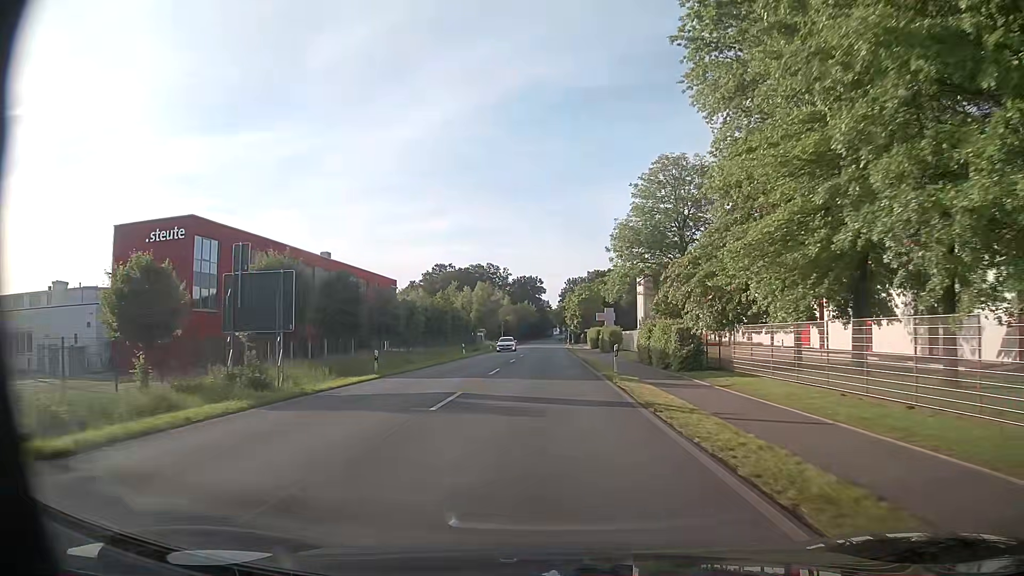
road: secondary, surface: asphalt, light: Day
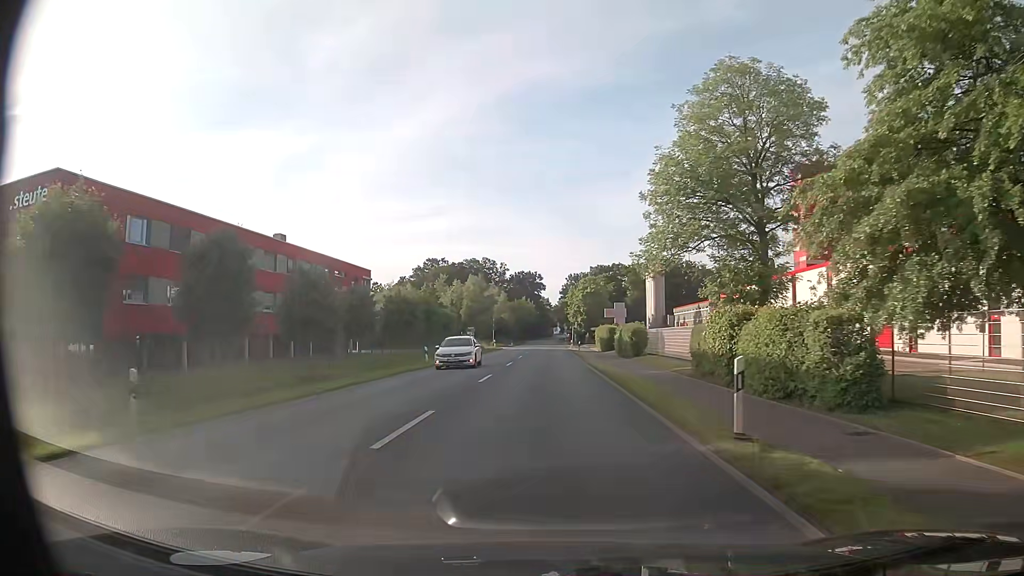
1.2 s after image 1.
(0.0, +16.5) m; 0°
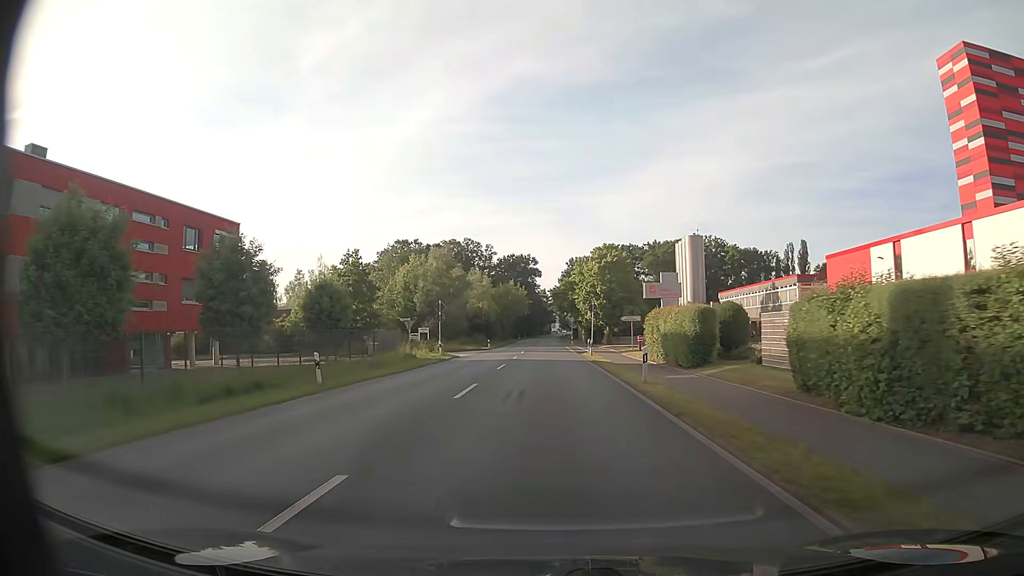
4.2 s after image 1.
(0.0, +41.6) m; 0°
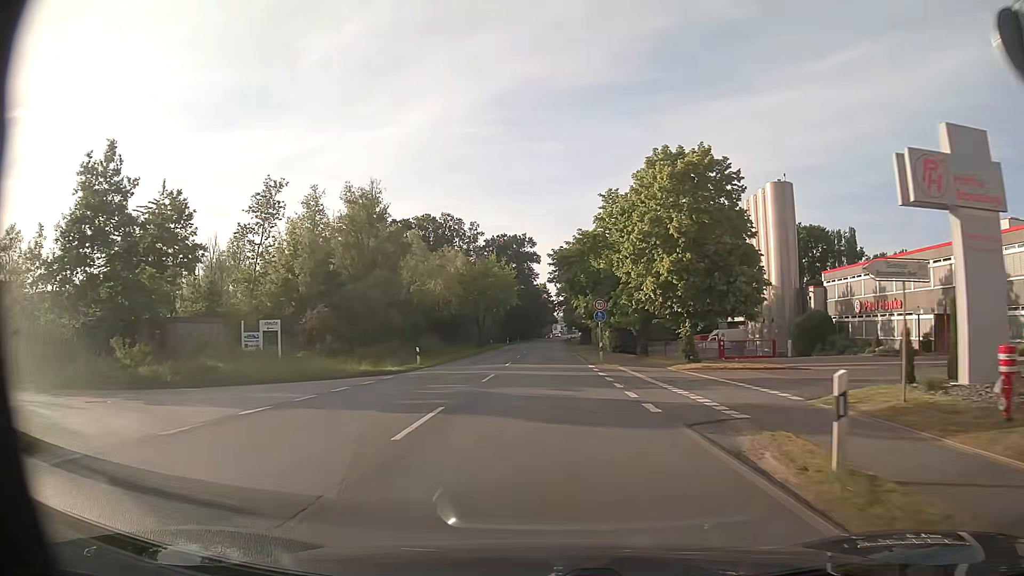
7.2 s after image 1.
(0.0, +41.5) m; 0°
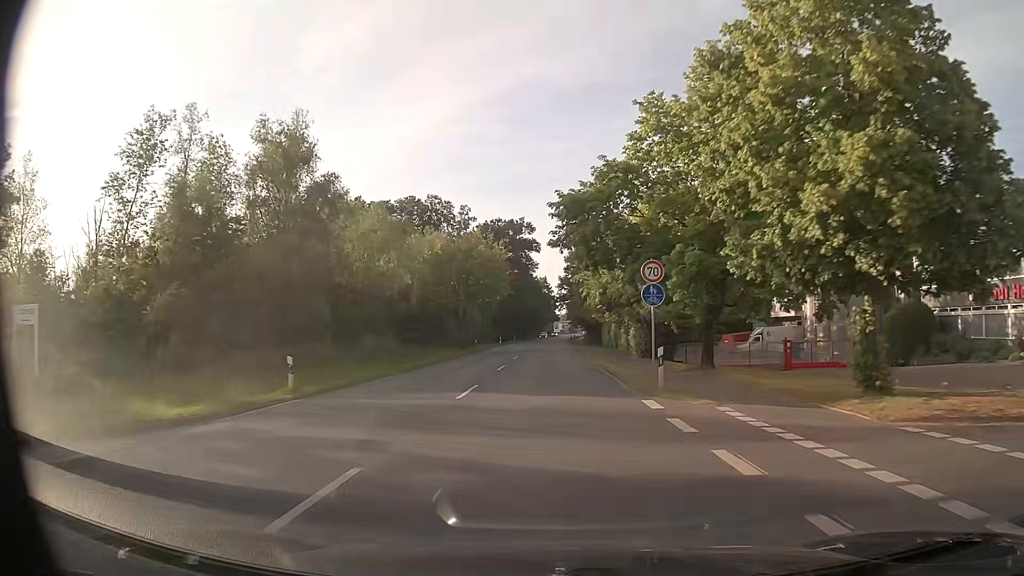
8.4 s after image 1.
(0.0, +18.0) m; 0°
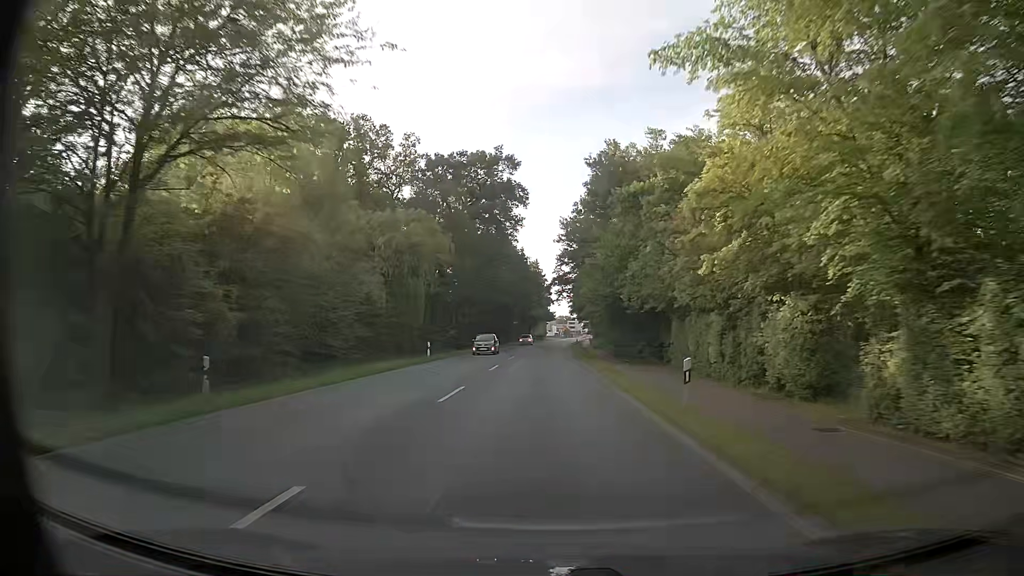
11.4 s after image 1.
(+0.3, +49.1) m; +1°
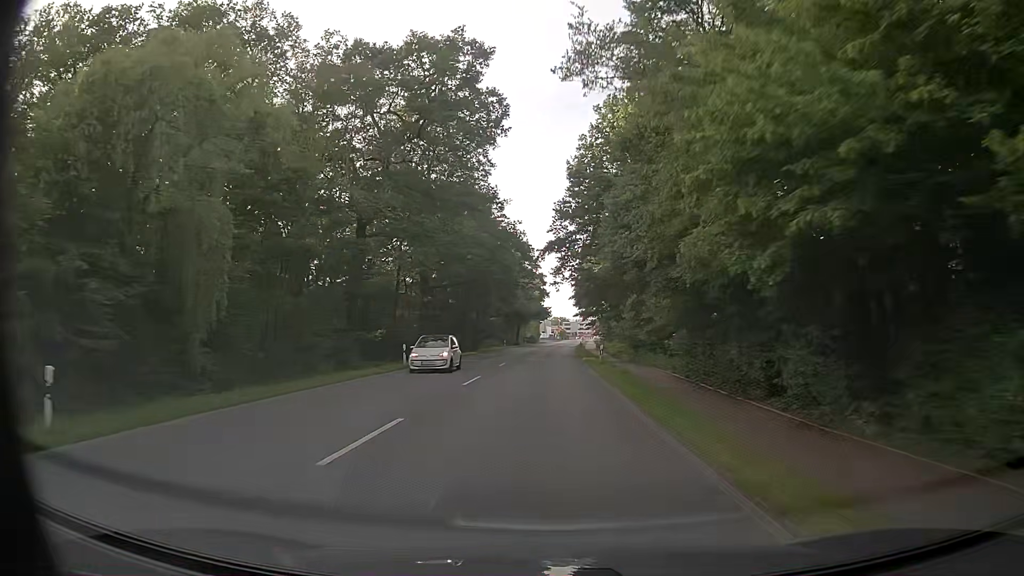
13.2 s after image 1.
(+0.1, +31.0) m; 0°
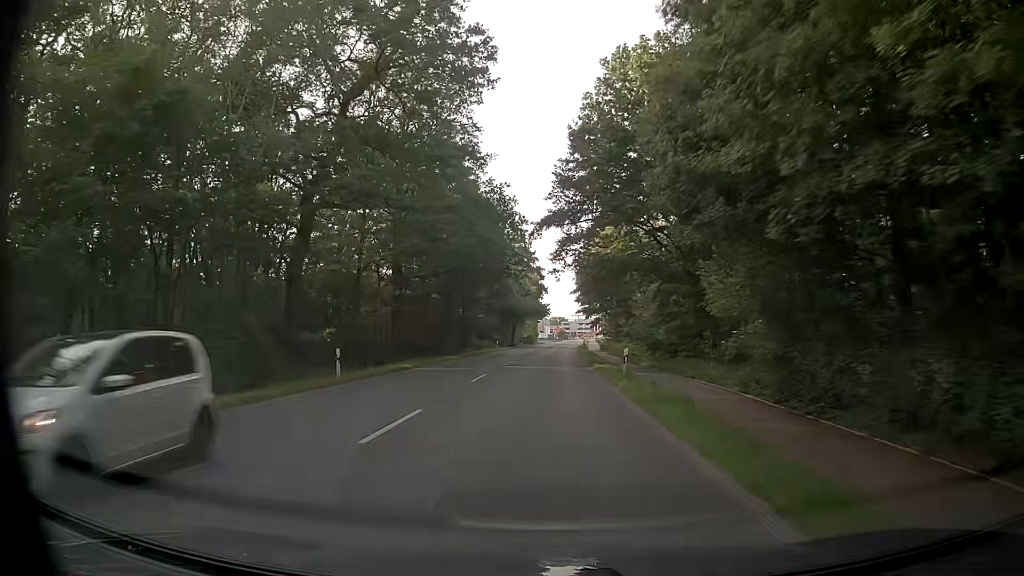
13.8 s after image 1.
(0.0, +10.4) m; +1°
